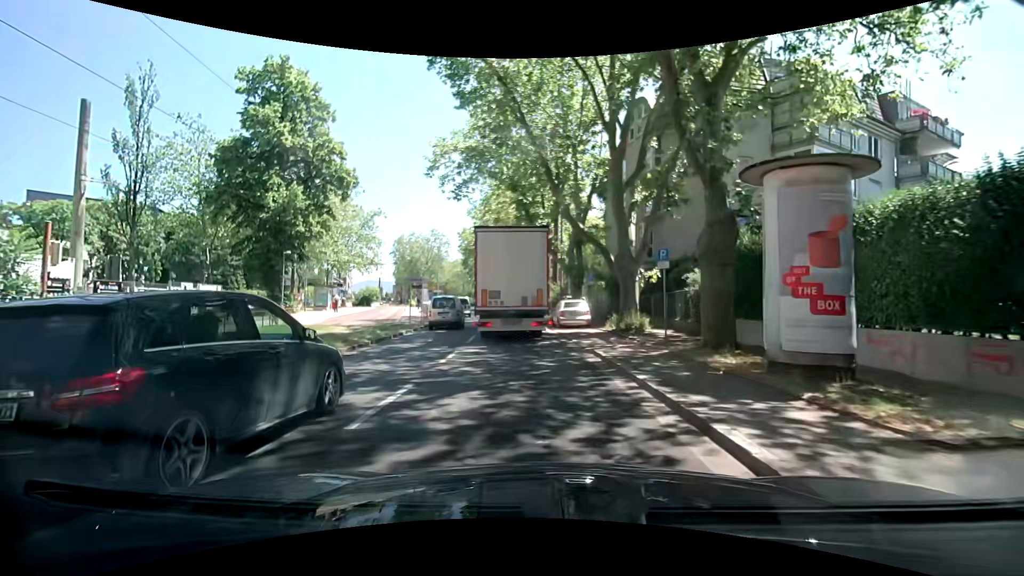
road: primary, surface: asphalt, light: Day
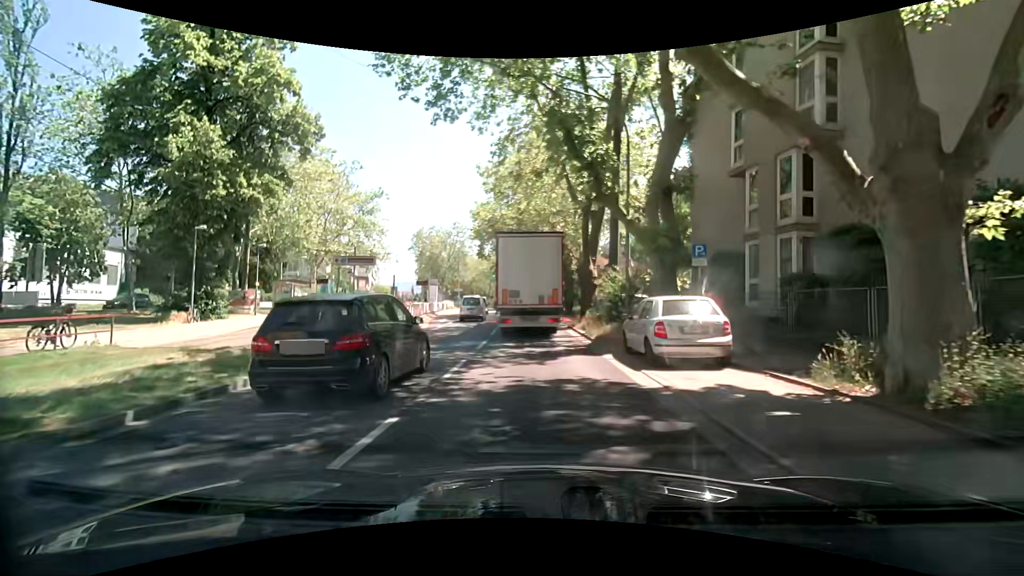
(-0.4, +14.7) m; -2°
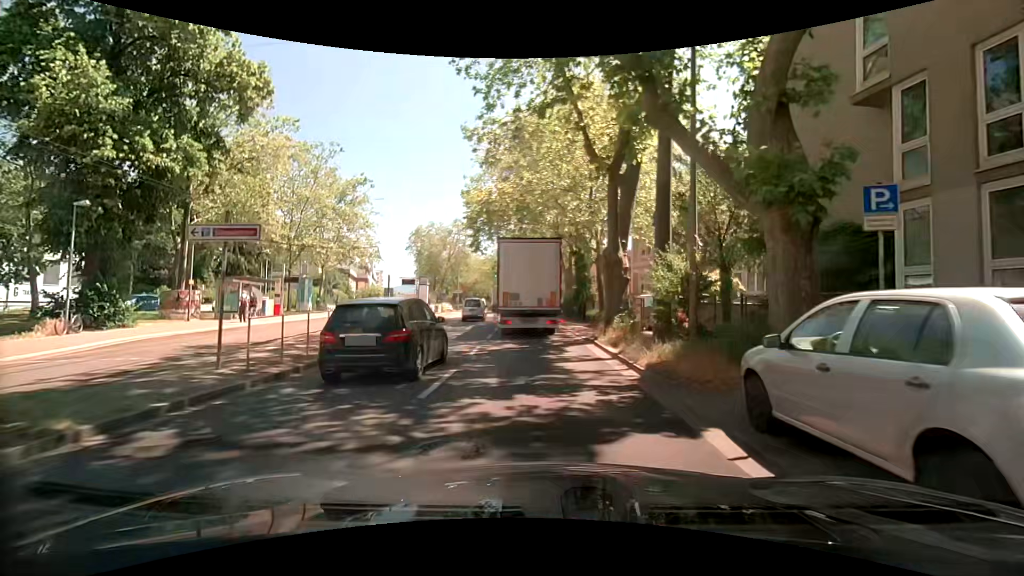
(-0.1, +7.6) m; -1°
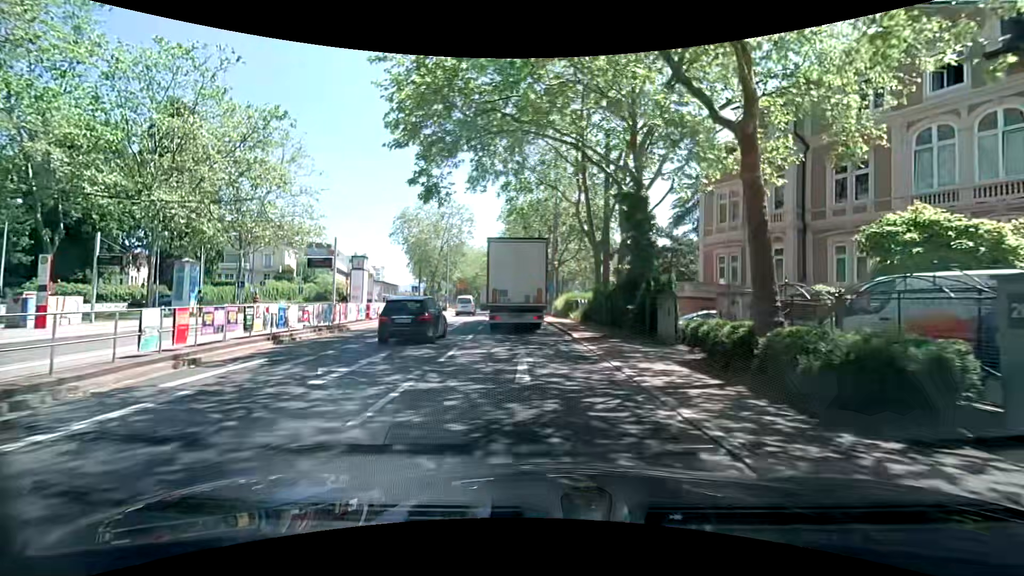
(-0.3, +19.9) m; -4°
(0, +10) (0, +20) (0, +30) (-1, +40) (-2, +50) (-3, +60) (-4, +70) (-5, +80) (-6, +90) (-8, +100) m
